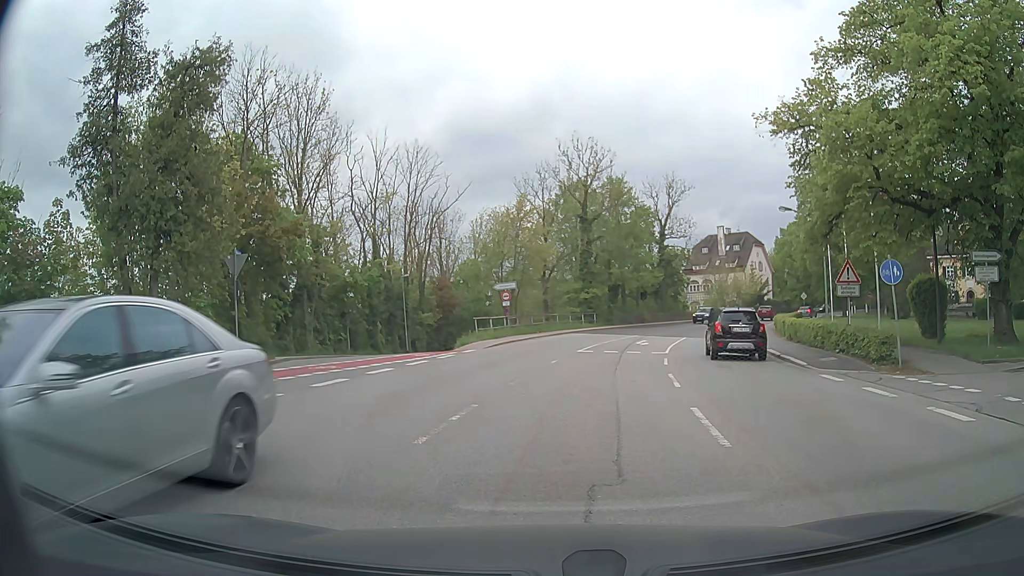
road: secondary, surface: asphalt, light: Day
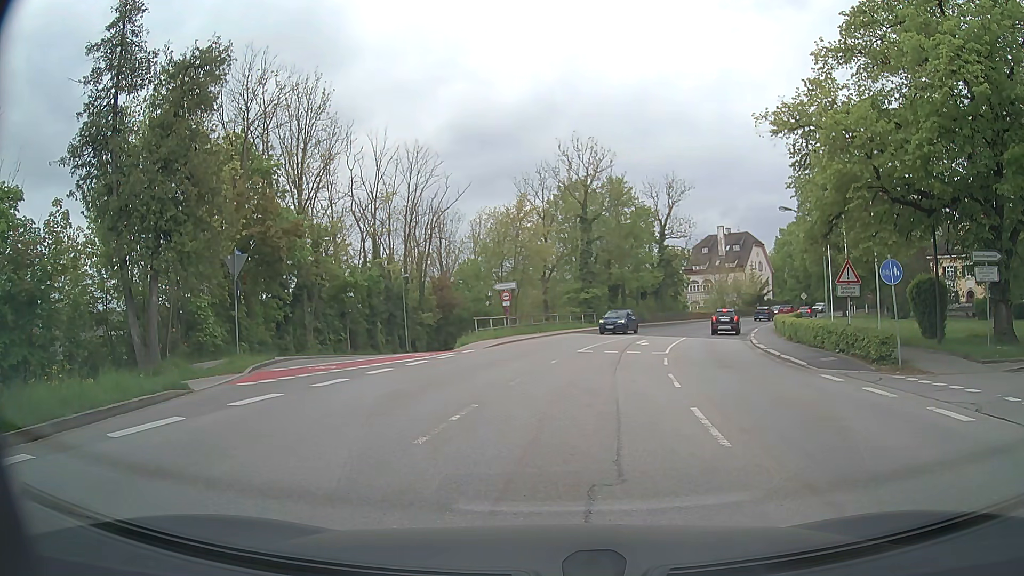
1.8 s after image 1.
(0.0, 0.0) m; 0°
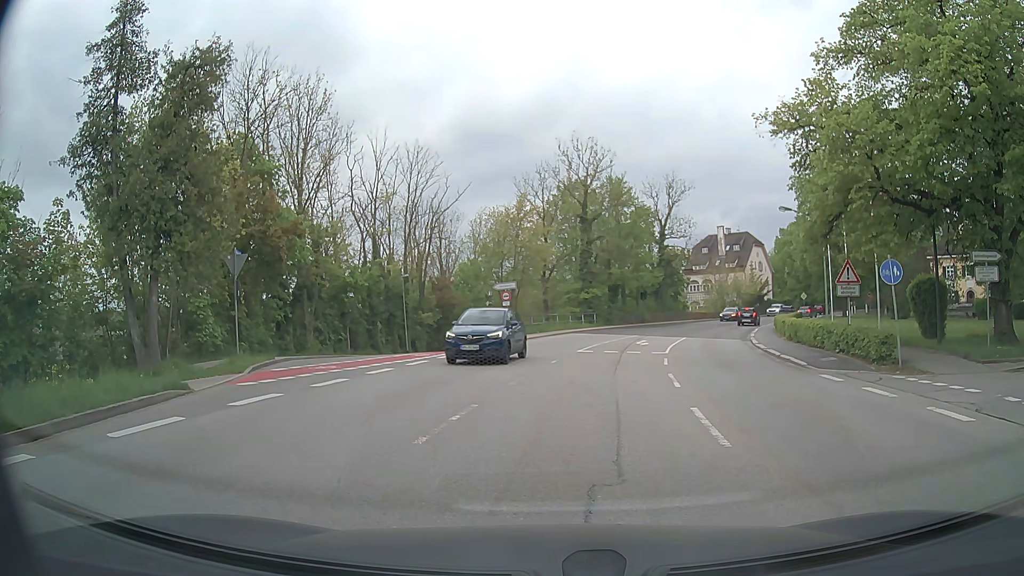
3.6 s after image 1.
(0.0, 0.0) m; 0°
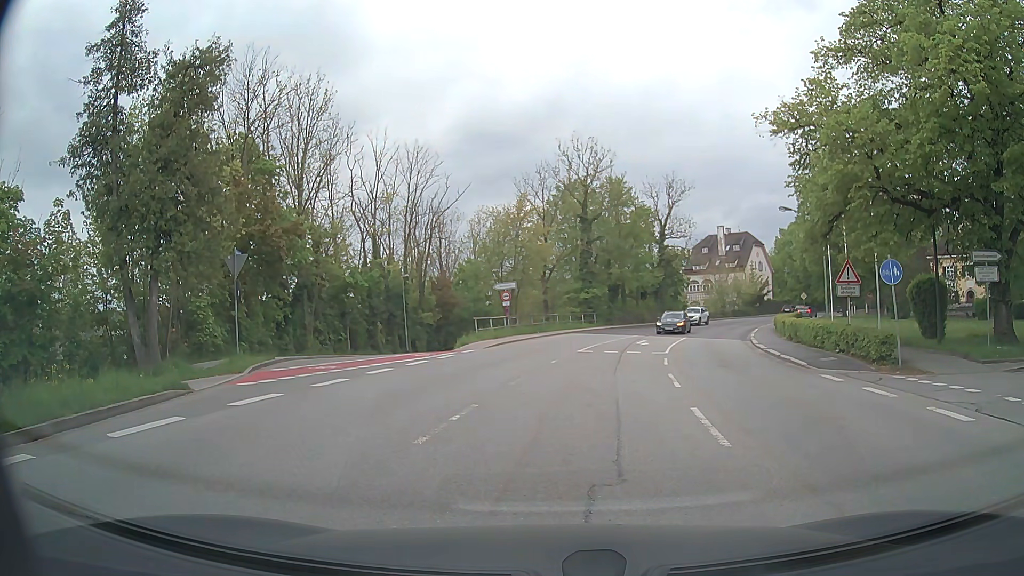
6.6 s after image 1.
(0.0, 0.0) m; 0°
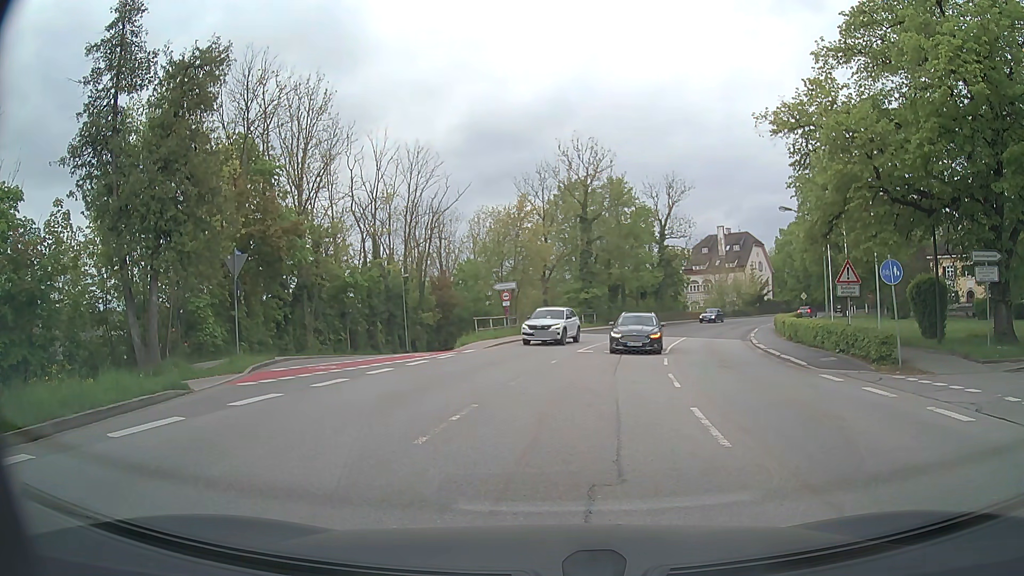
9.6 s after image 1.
(0.0, 0.0) m; 0°
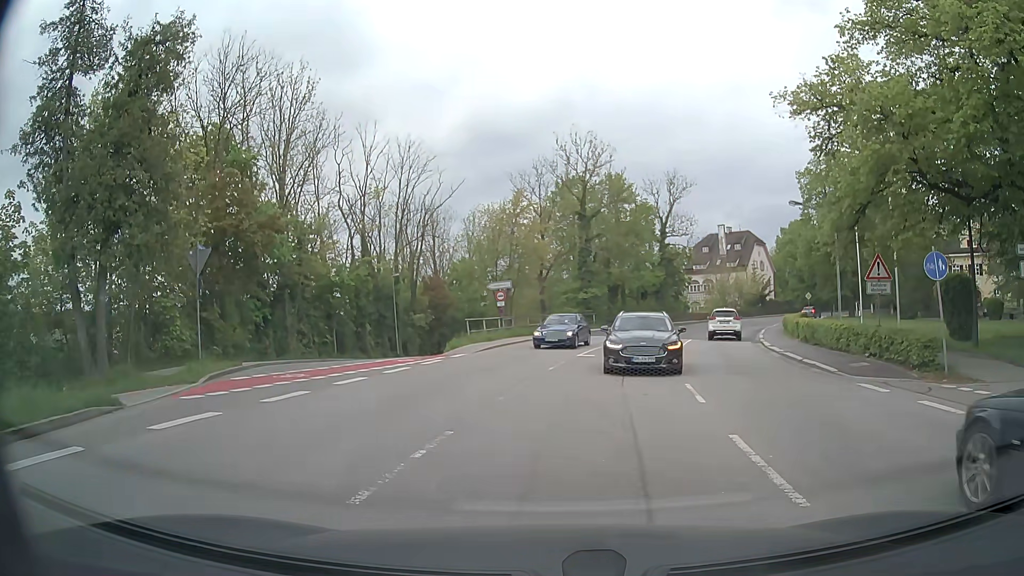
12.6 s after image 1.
(-0.1, +2.4) m; -2°
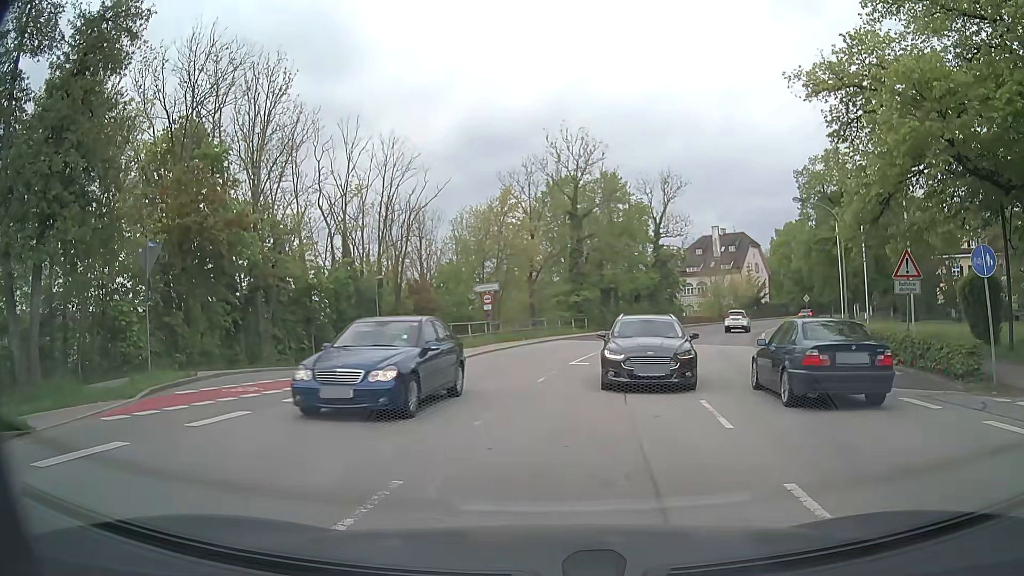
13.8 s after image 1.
(0.0, +2.2) m; +1°
